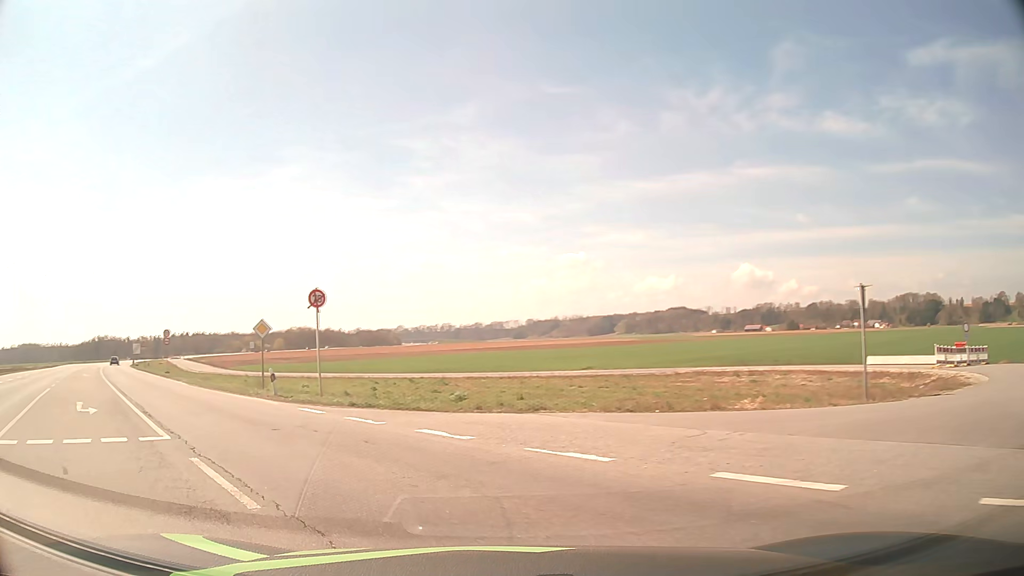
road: primary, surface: asphalt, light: Day
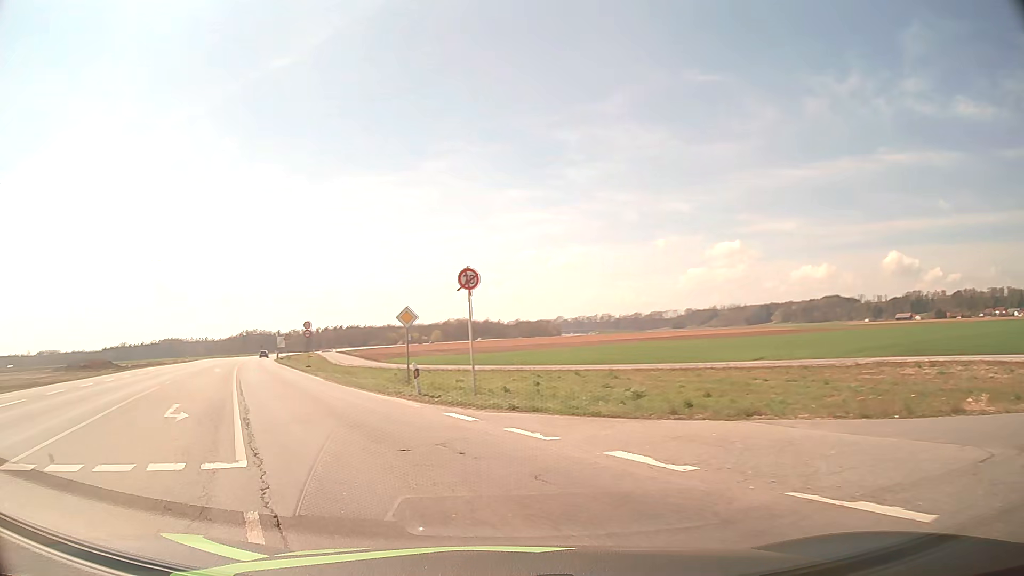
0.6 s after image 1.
(-0.5, +3.6) m; -14°
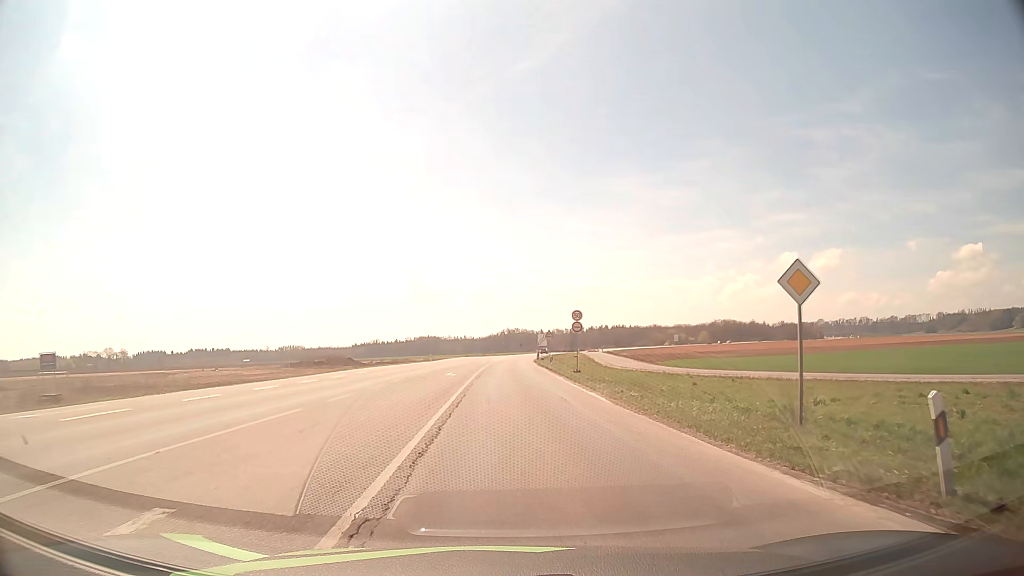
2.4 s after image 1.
(-3.9, +13.1) m; -24°
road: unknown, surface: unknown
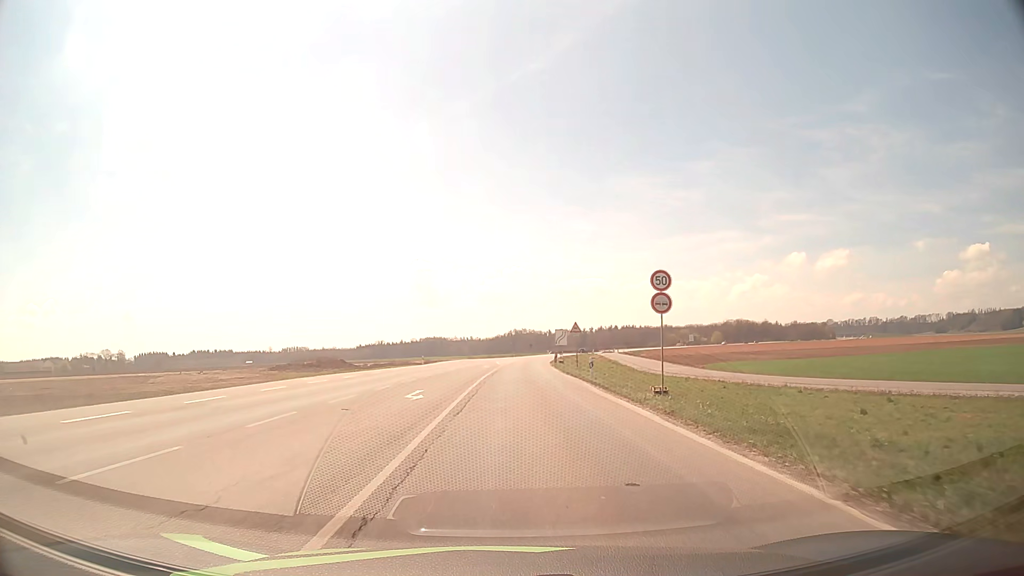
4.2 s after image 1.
(-0.2, +18.9) m; -1°
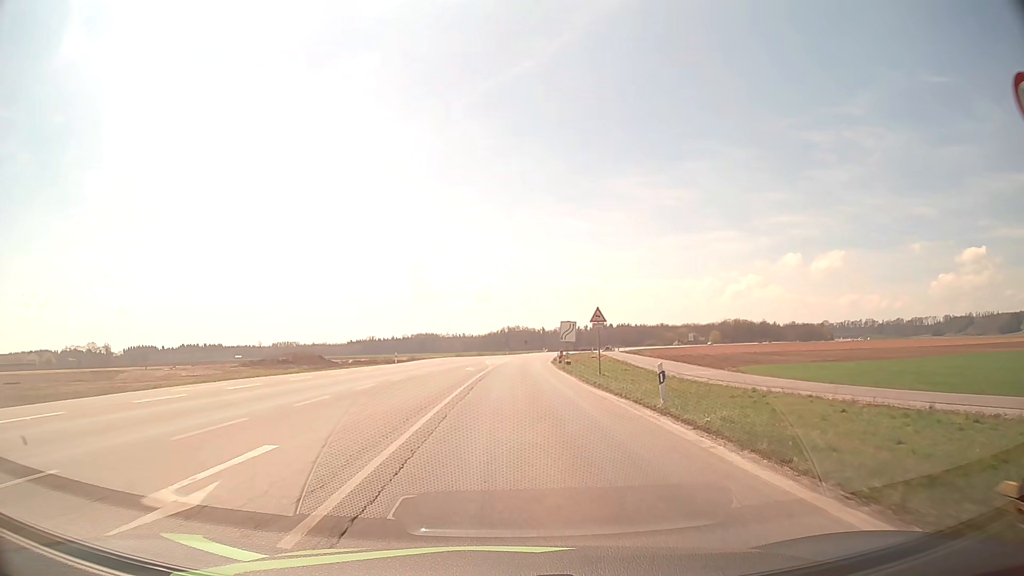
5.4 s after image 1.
(+0.1, +15.0) m; 0°
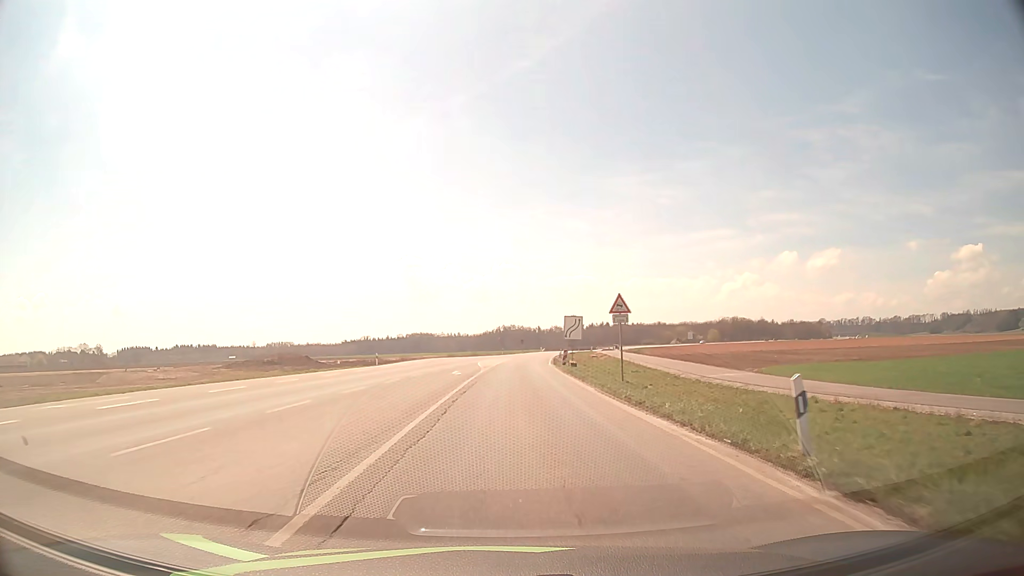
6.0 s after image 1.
(+0.1, +7.7) m; +1°
